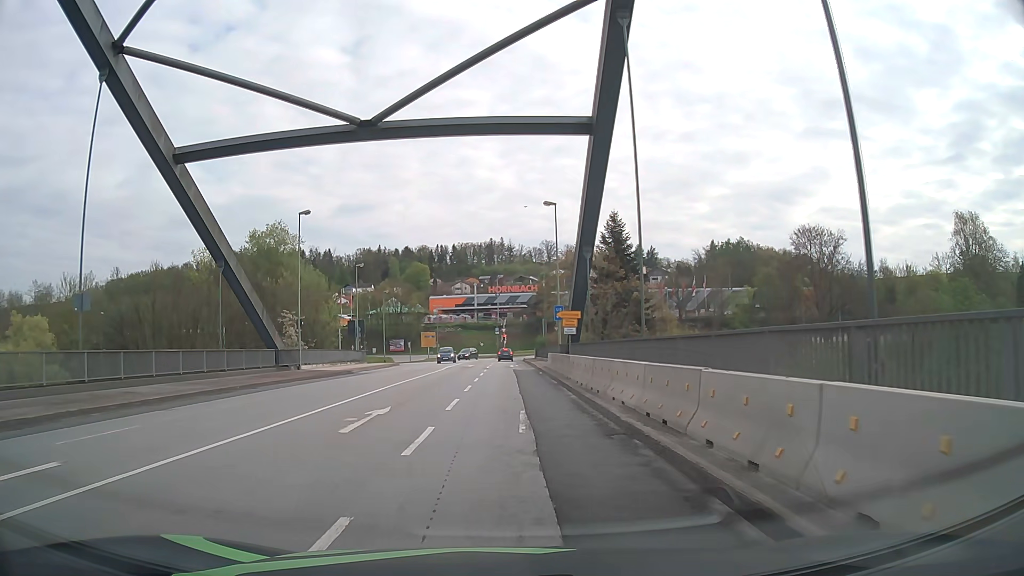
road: primary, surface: asphalt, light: Day
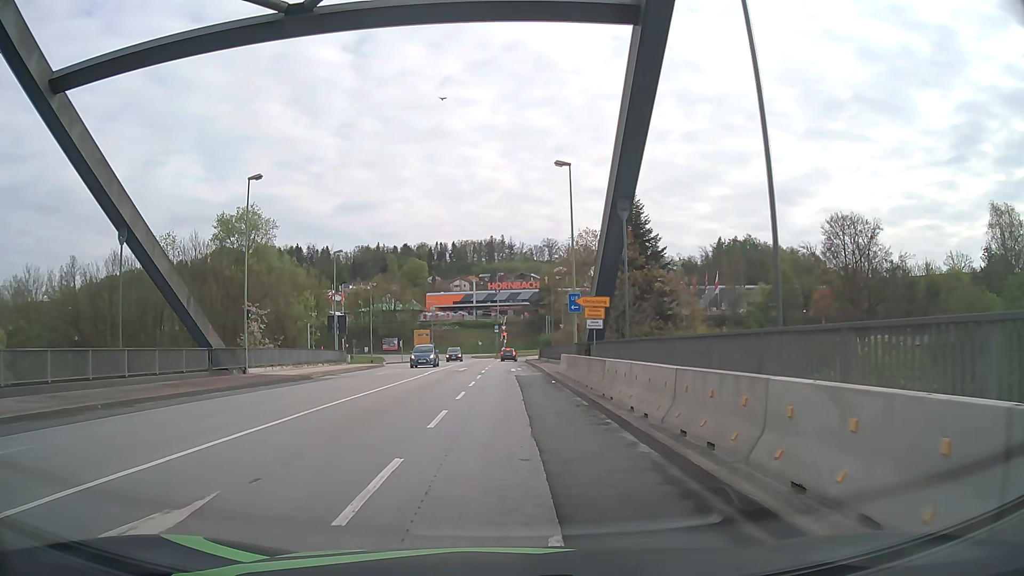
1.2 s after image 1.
(0.0, +9.4) m; -1°
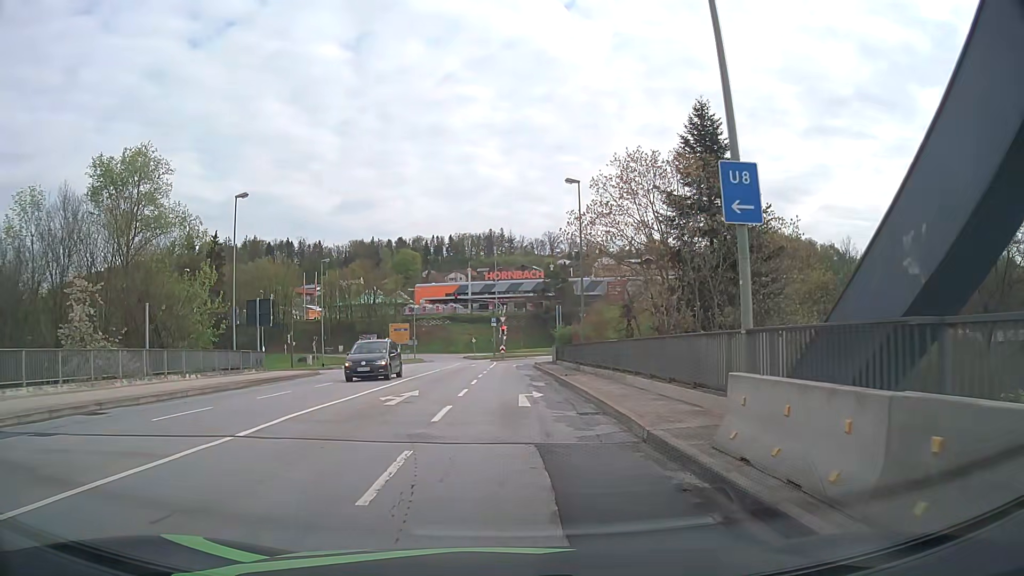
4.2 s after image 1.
(+0.1, +23.4) m; 0°
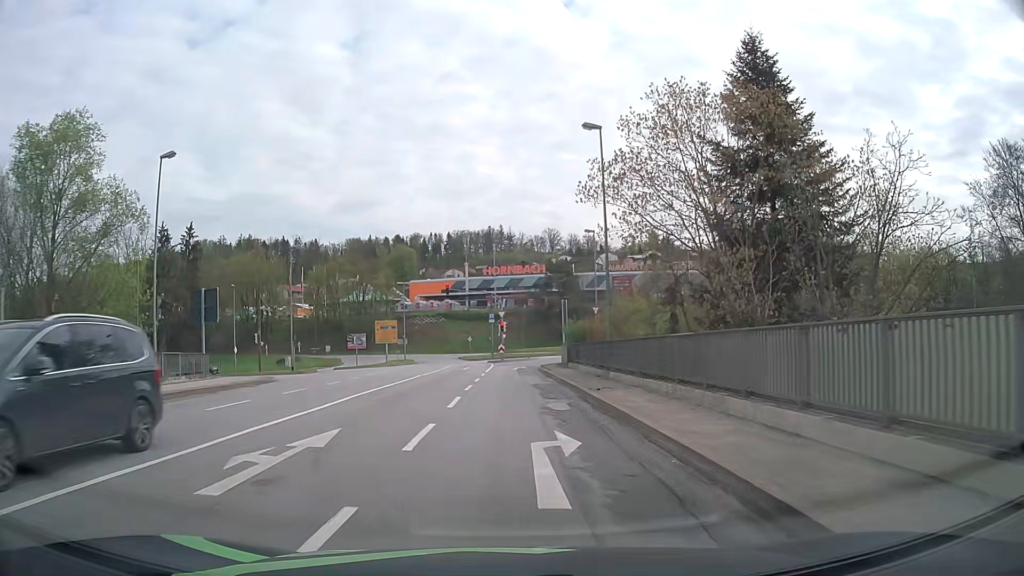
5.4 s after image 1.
(+0.1, +9.3) m; +1°
